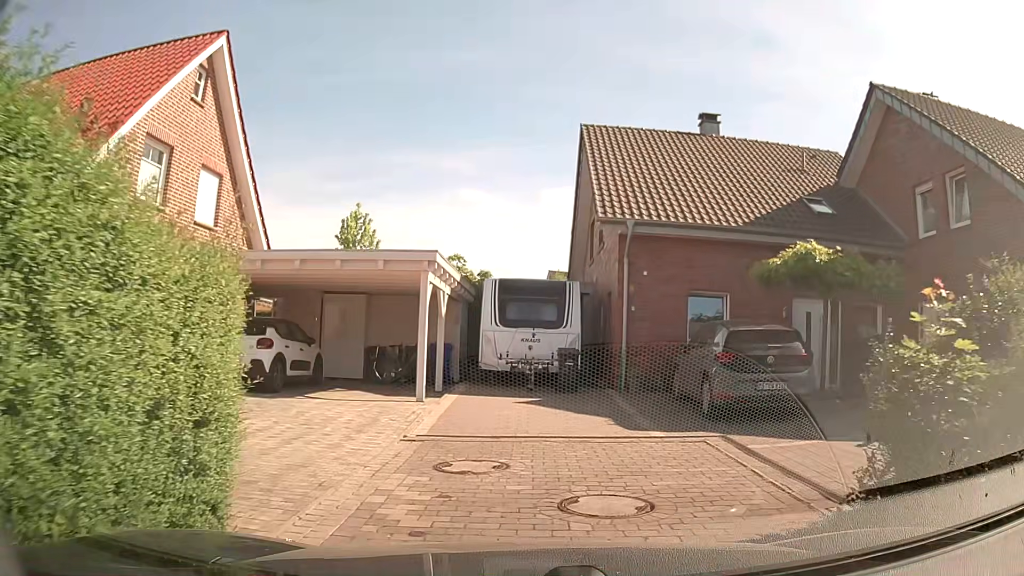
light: Day
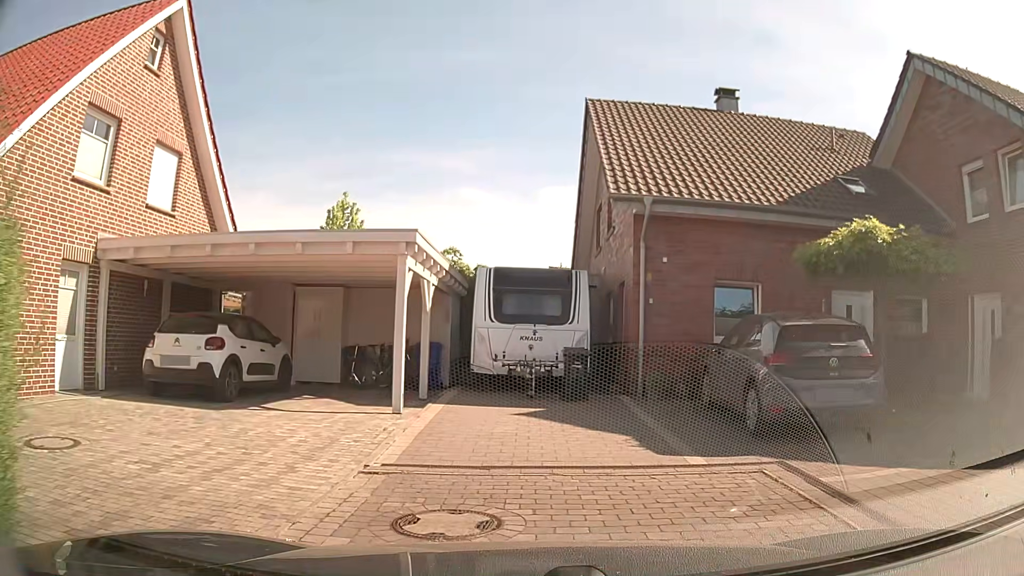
(0.0, +2.2) m; -1°
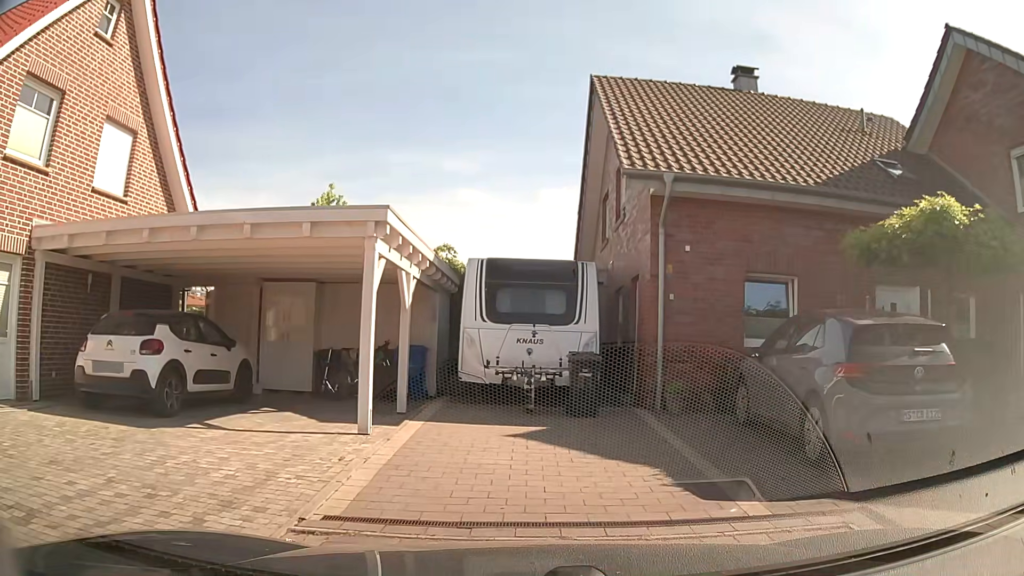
(0.0, +2.0) m; +2°
